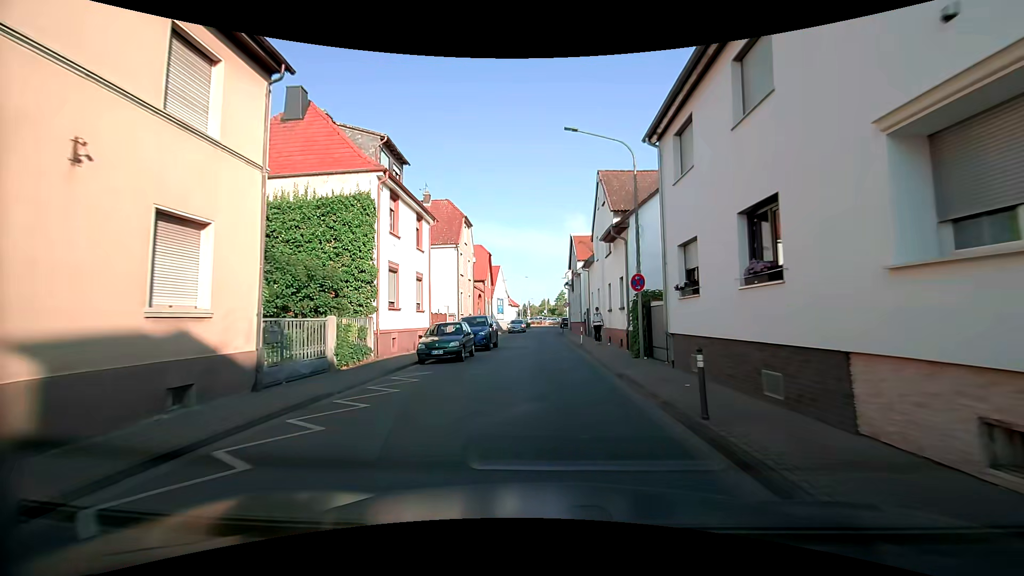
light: Day
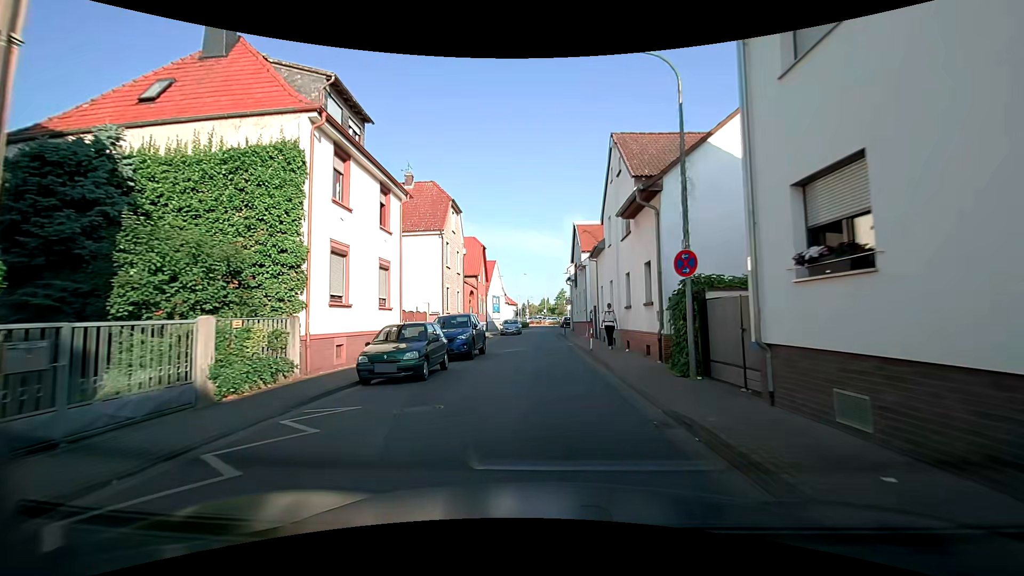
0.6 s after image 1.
(0.0, +5.4) m; 0°
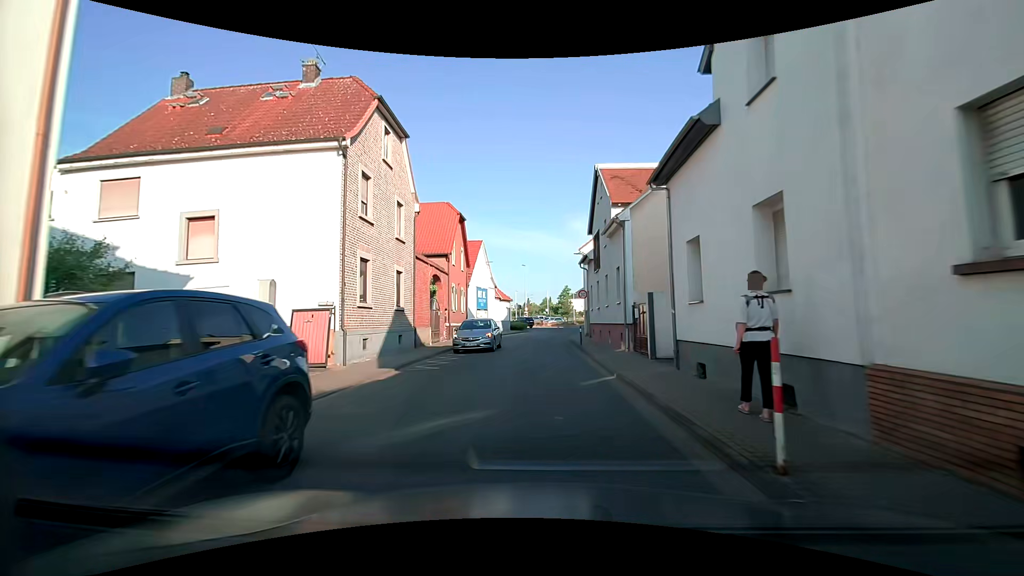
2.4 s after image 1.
(+0.2, +15.7) m; +1°
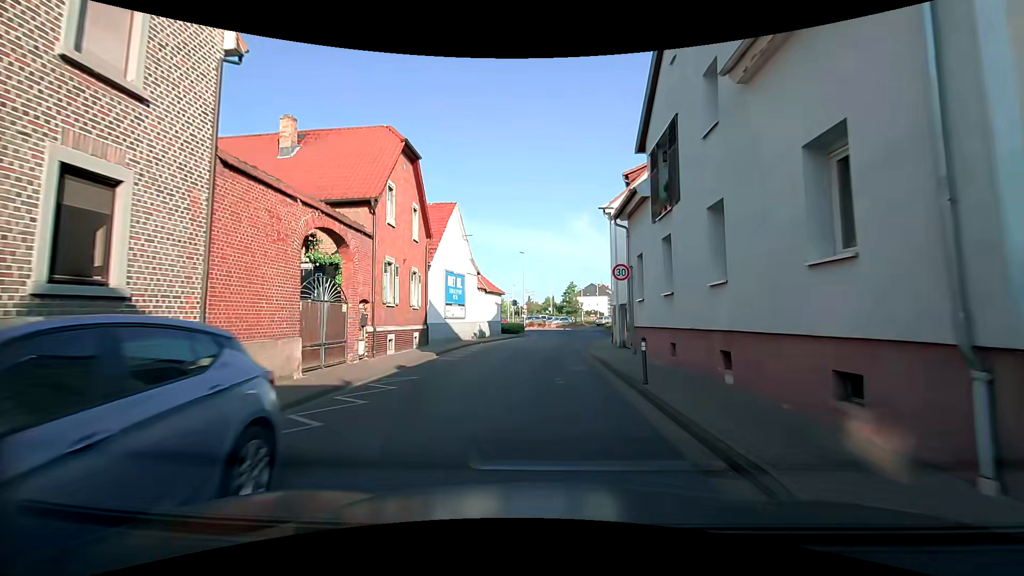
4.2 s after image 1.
(0.0, +15.0) m; 0°
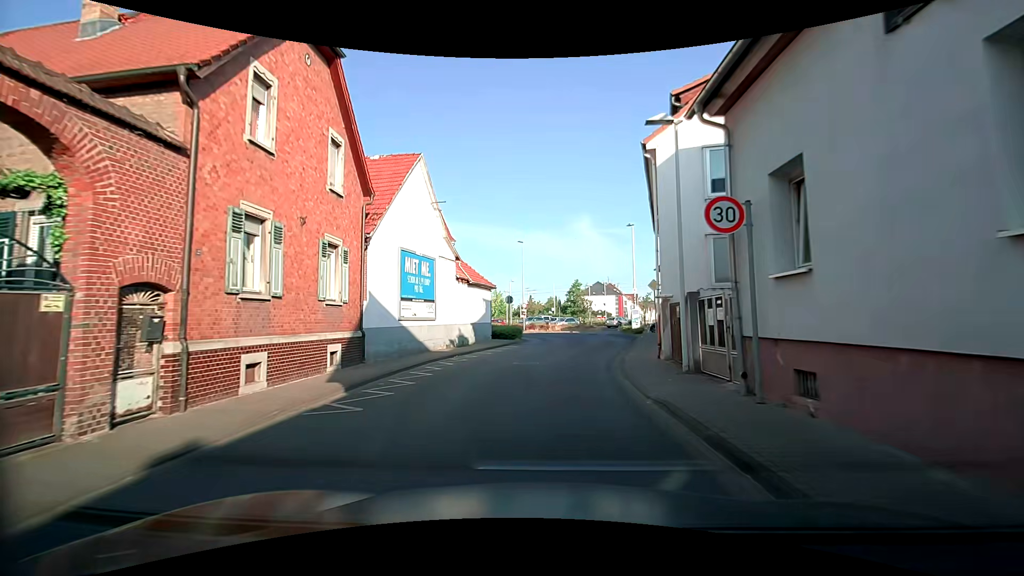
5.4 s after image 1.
(-0.1, +9.6) m; -1°
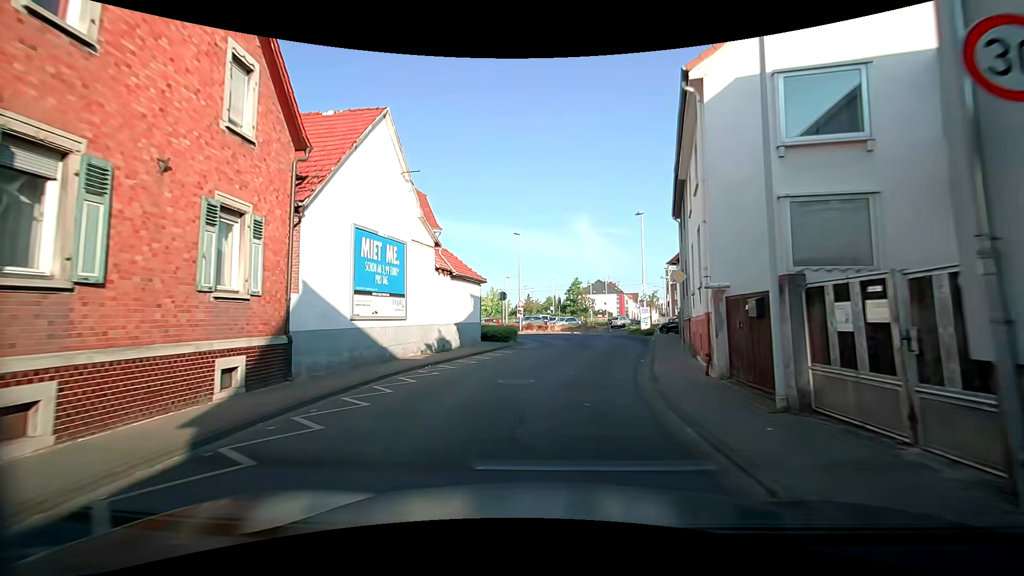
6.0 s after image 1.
(0.0, +4.7) m; +1°
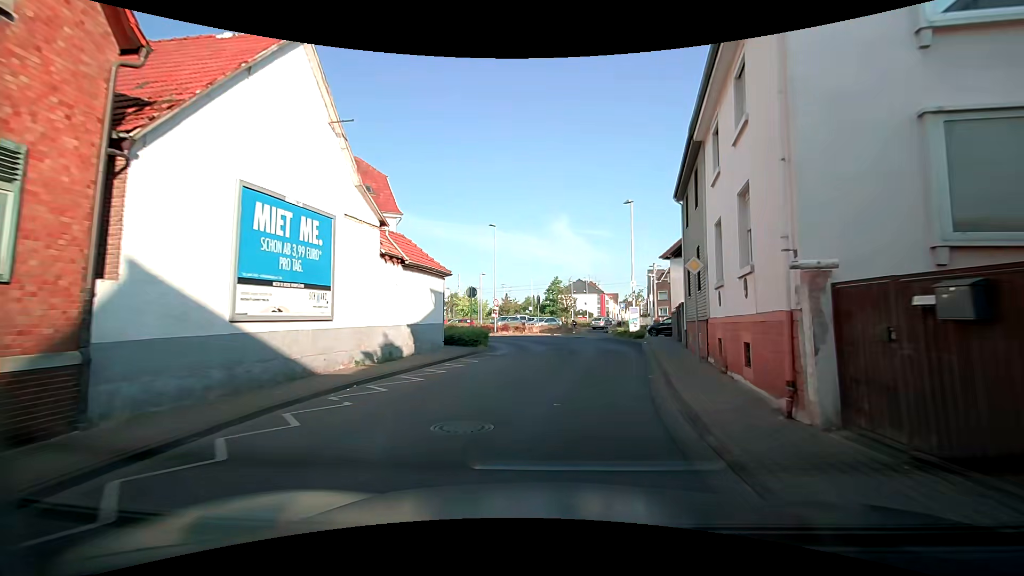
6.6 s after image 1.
(0.0, +4.6) m; +2°
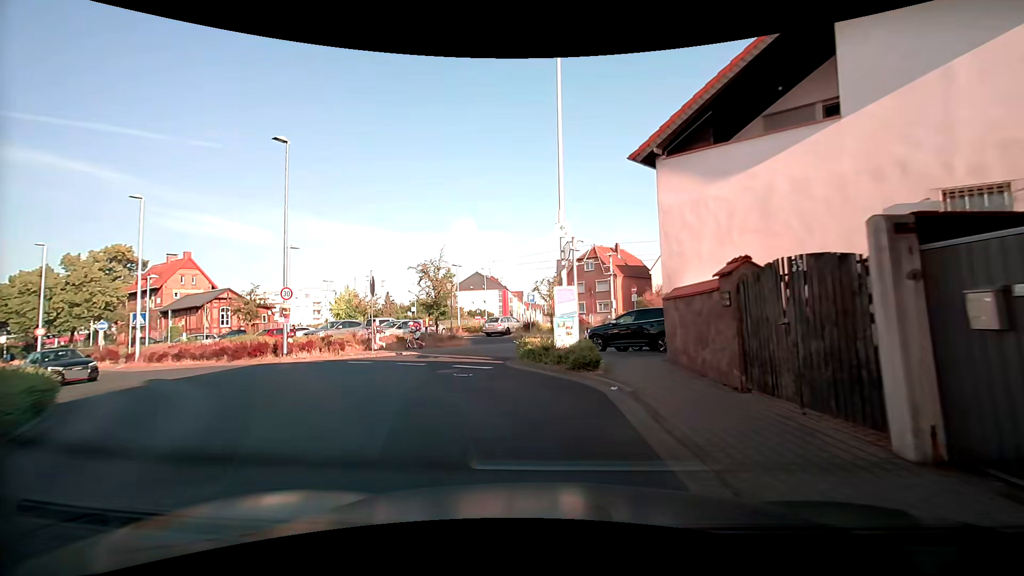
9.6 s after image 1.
(+2.3, +21.0) m; +10°
(-1, +10) (-8, +18) (-16, +23) (-25, +27) (-35, +31) (-44, +35) (-53, +38) (-62, +42) (-71, +46) (-79, +52) m
